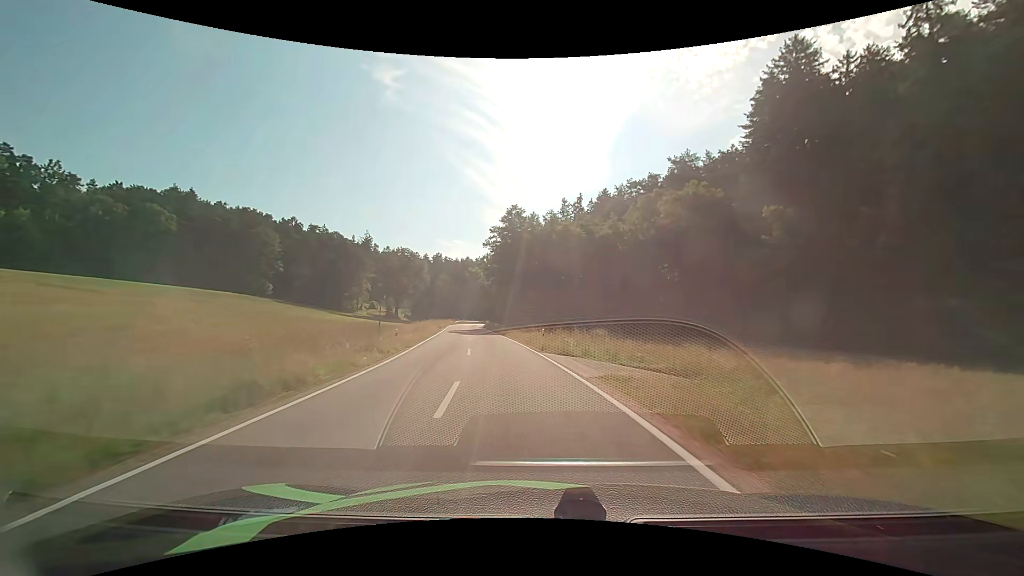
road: tertiary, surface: asphalt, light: Day
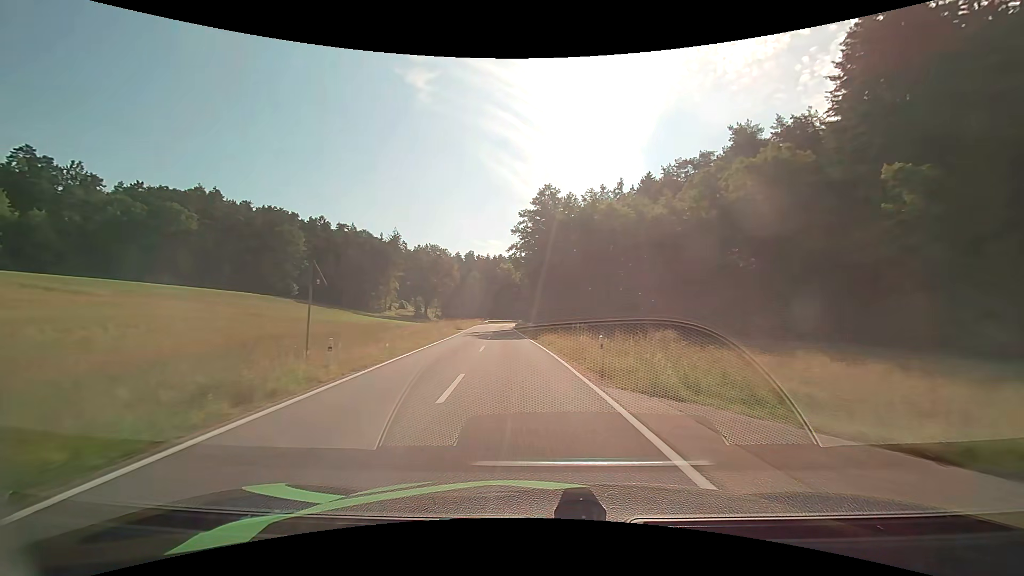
(-0.4, +10.7) m; -4°
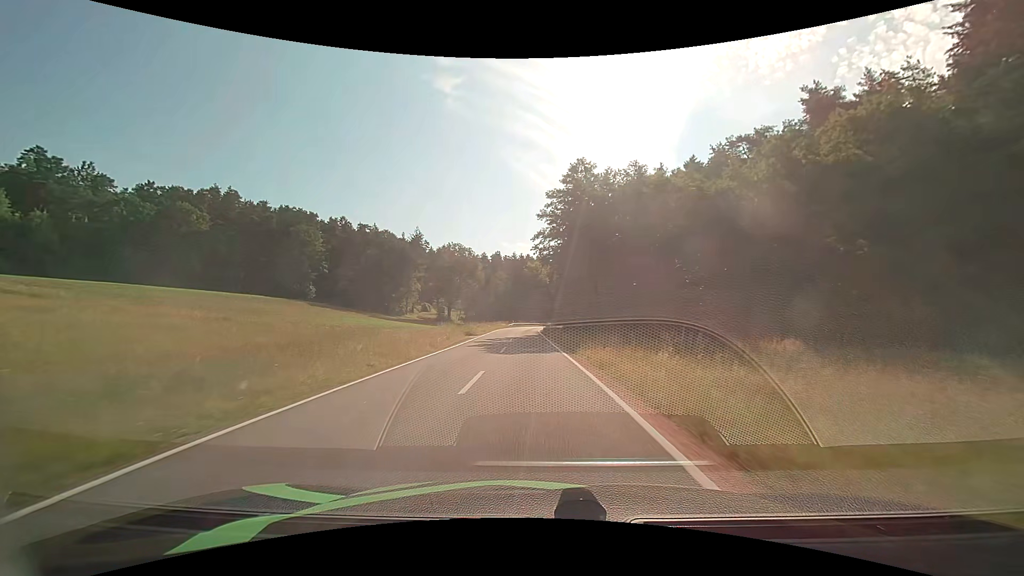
(-0.3, +10.9) m; -4°
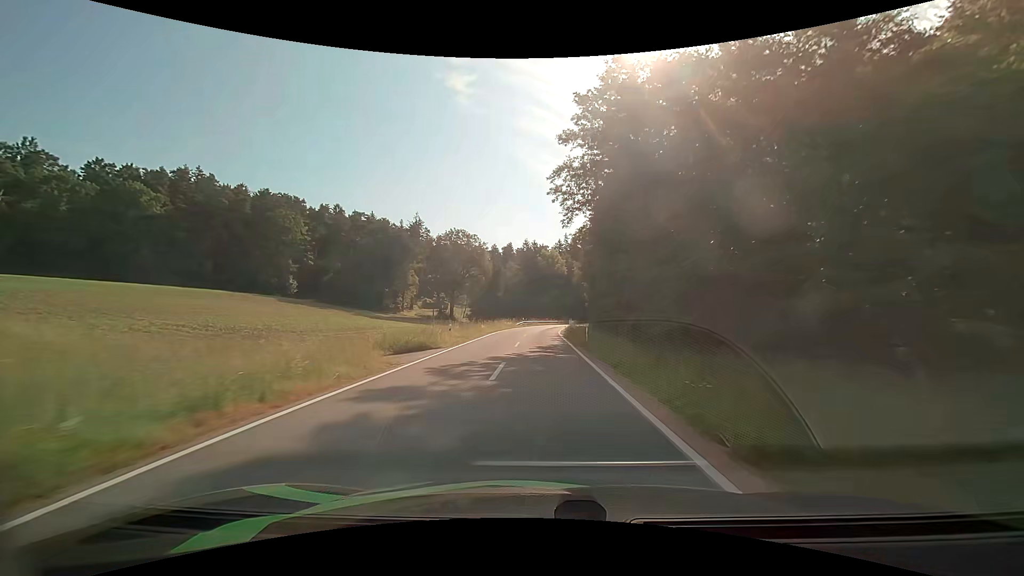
(-0.6, +22.2) m; -2°
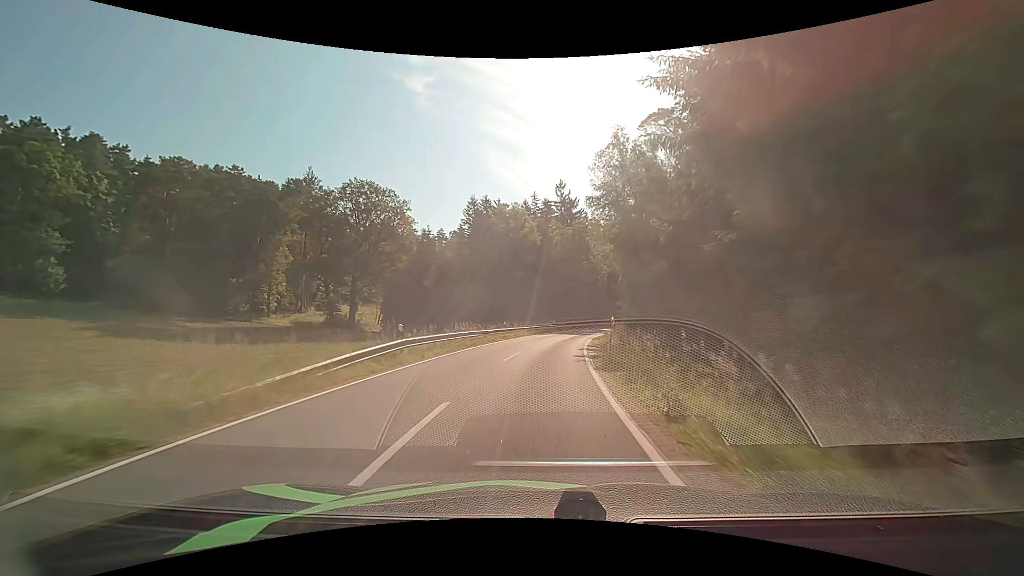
(+0.9, +54.1) m; +4°
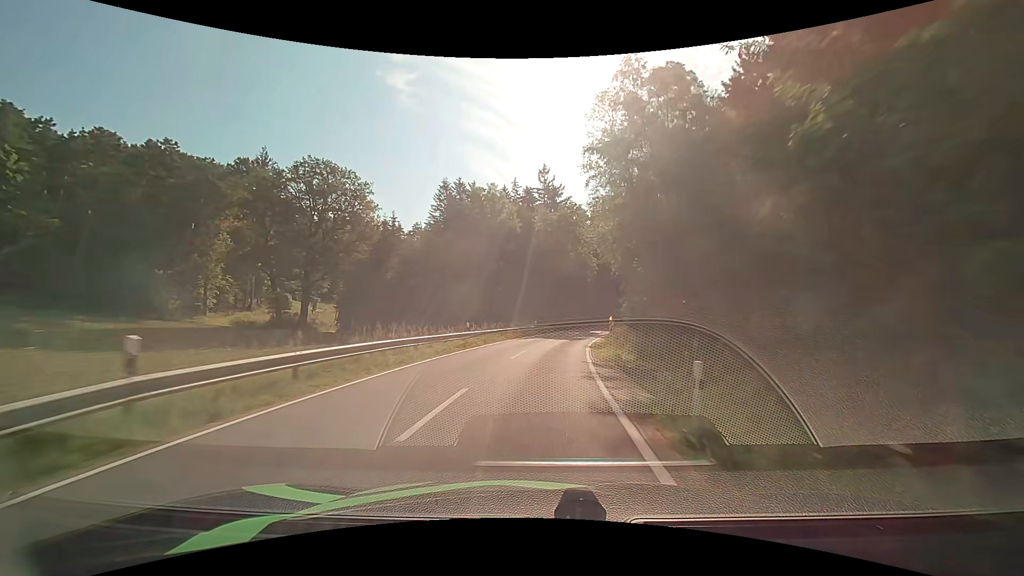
(+0.2, +10.5) m; +2°
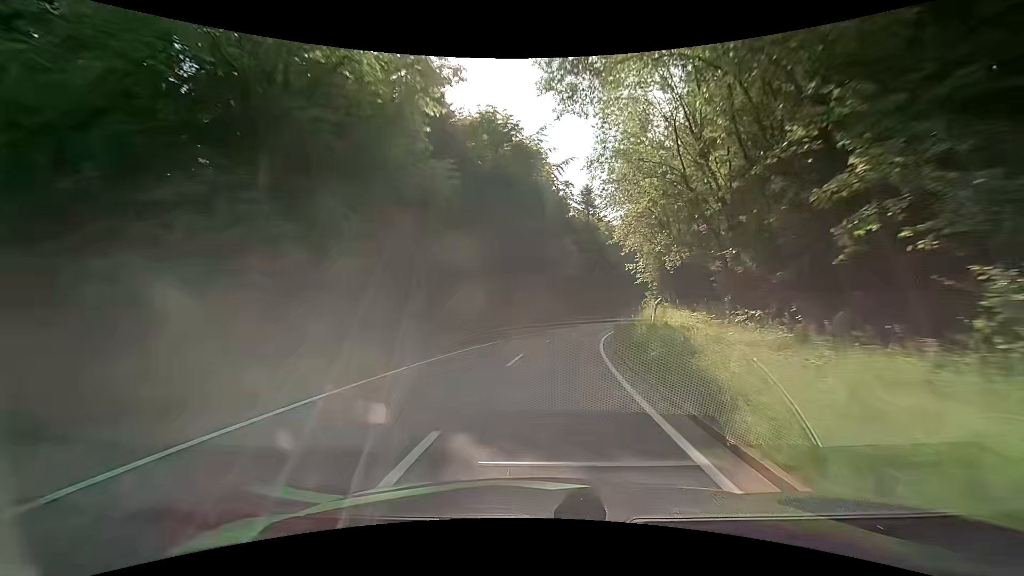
(+5.3, +50.6) m; +15°
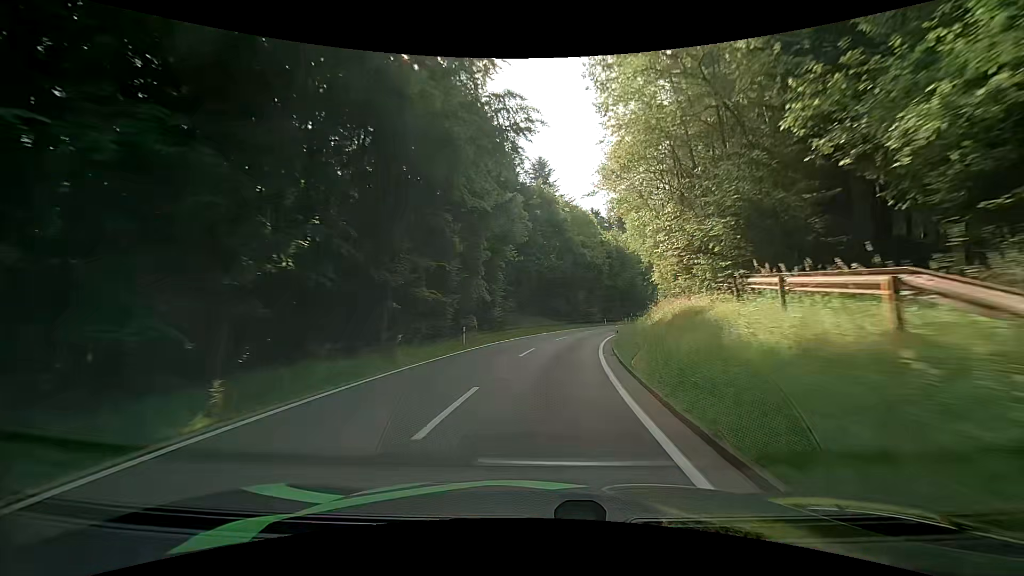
(+0.9, +19.9) m; +7°
(0, +10) (+1, +20) (+2, +30) (+3, +40) (+6, +50) (+9, +59) (+12, +69) (+15, +78) (+19, +87) (+23, +97) m
